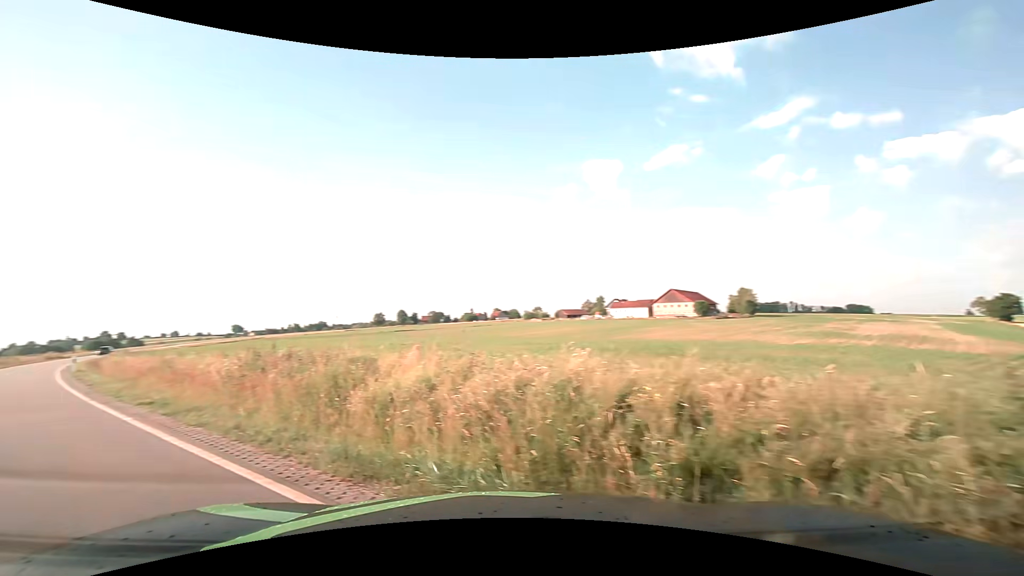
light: Day
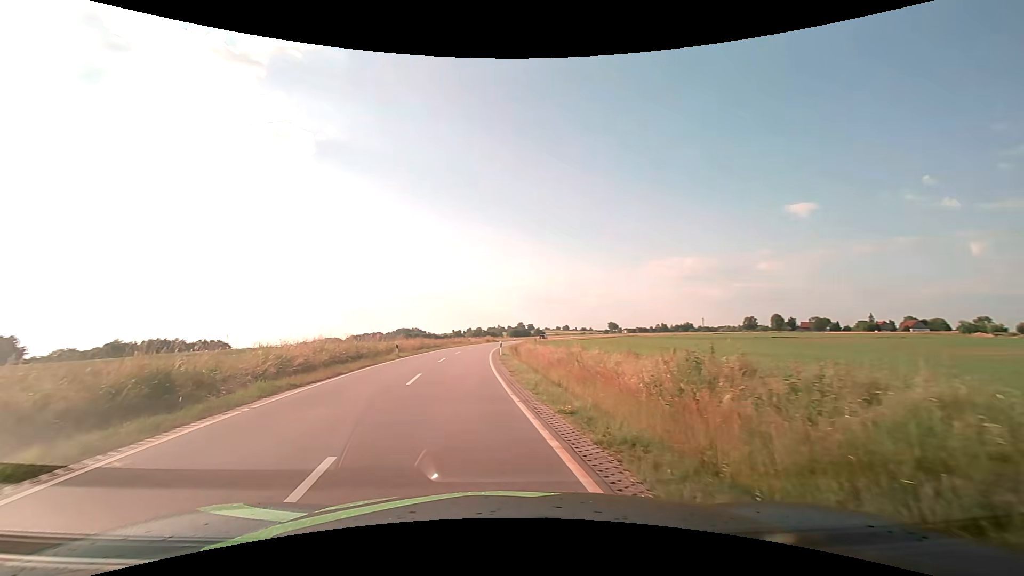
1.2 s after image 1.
(-2.3, +4.9) m; -42°
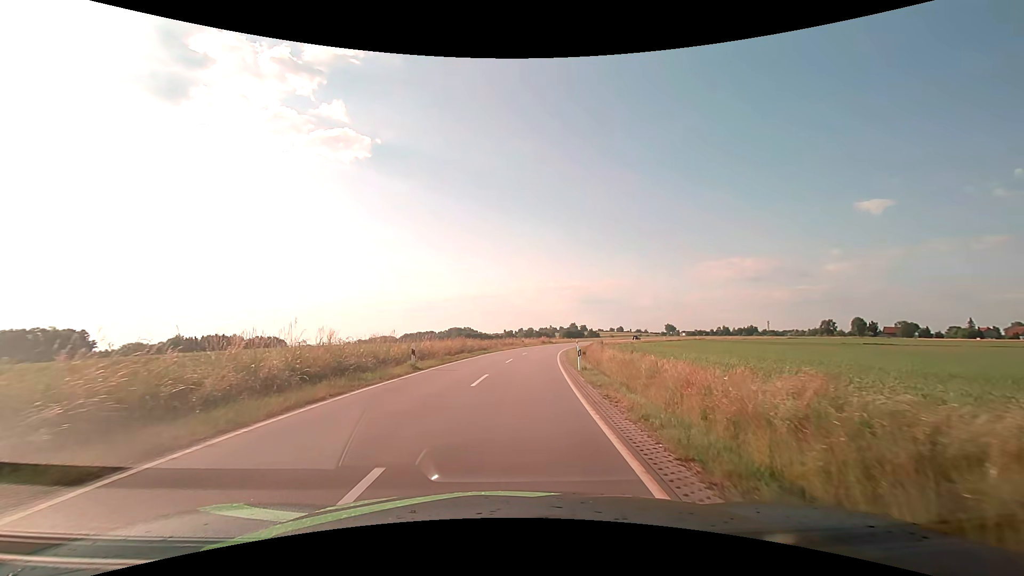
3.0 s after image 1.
(-1.3, +13.3) m; -7°
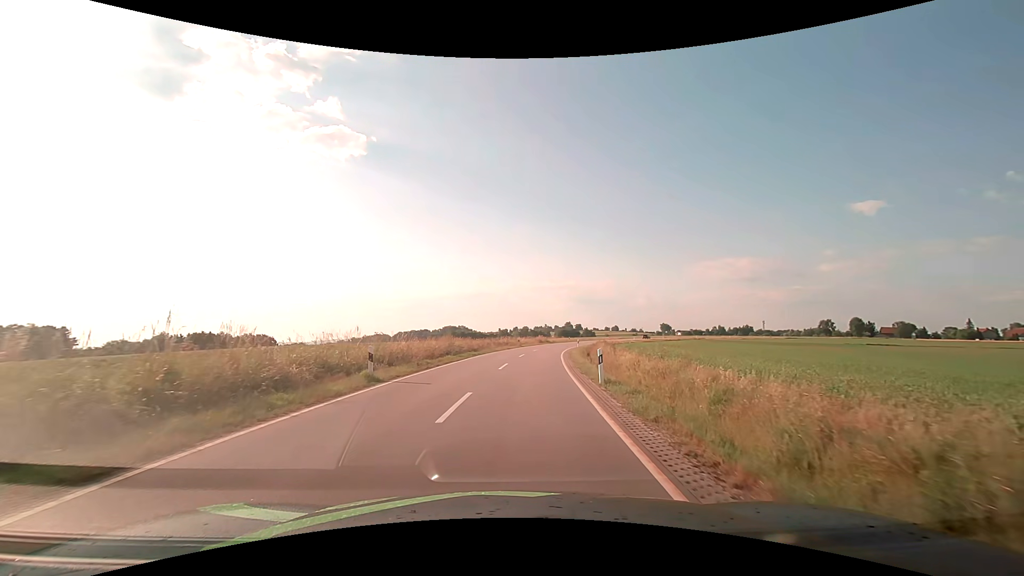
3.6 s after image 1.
(0.0, +5.9) m; +1°
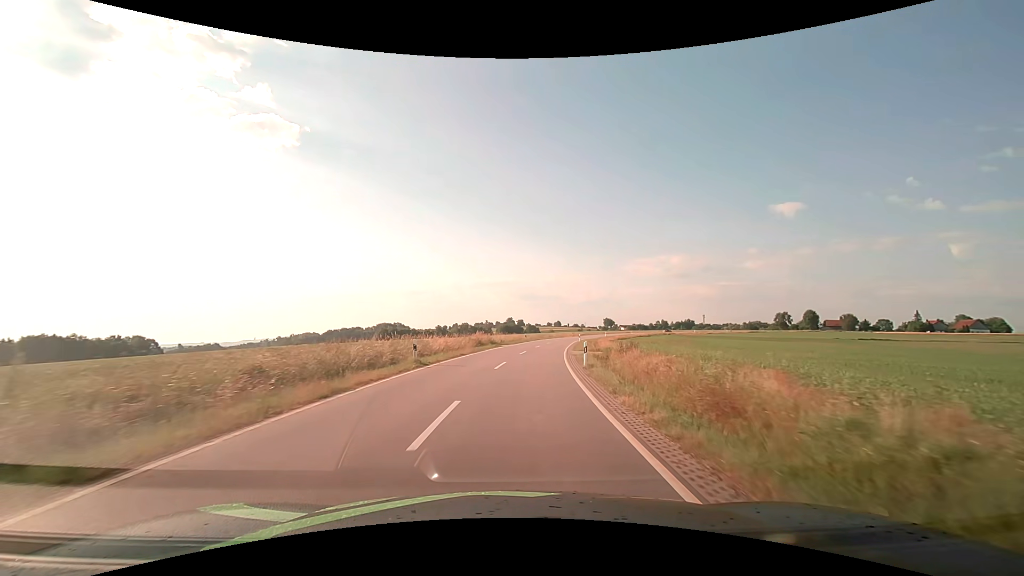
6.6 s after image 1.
(+2.4, +39.0) m; +7°
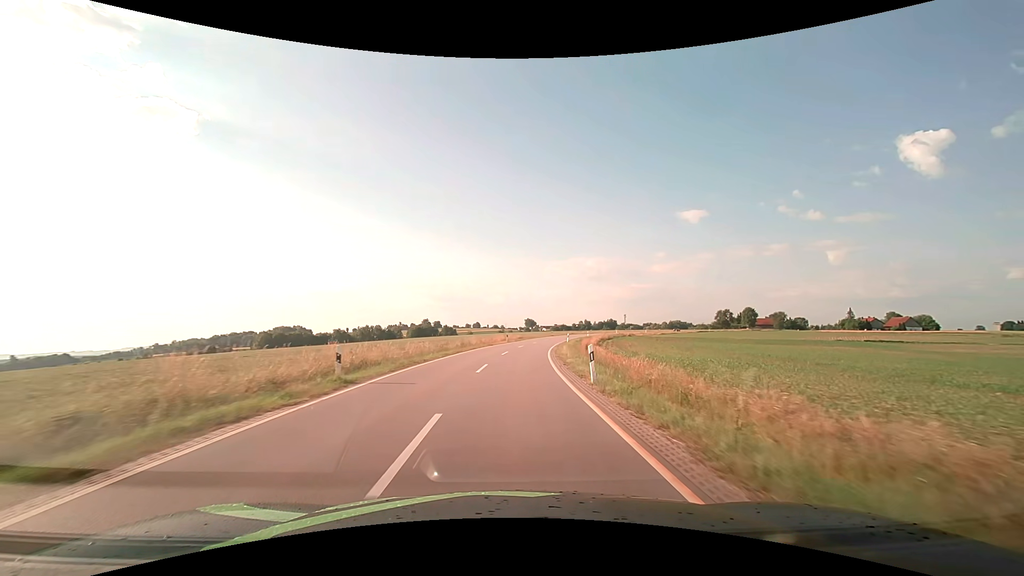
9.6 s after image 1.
(+4.3, +50.3) m; +9°
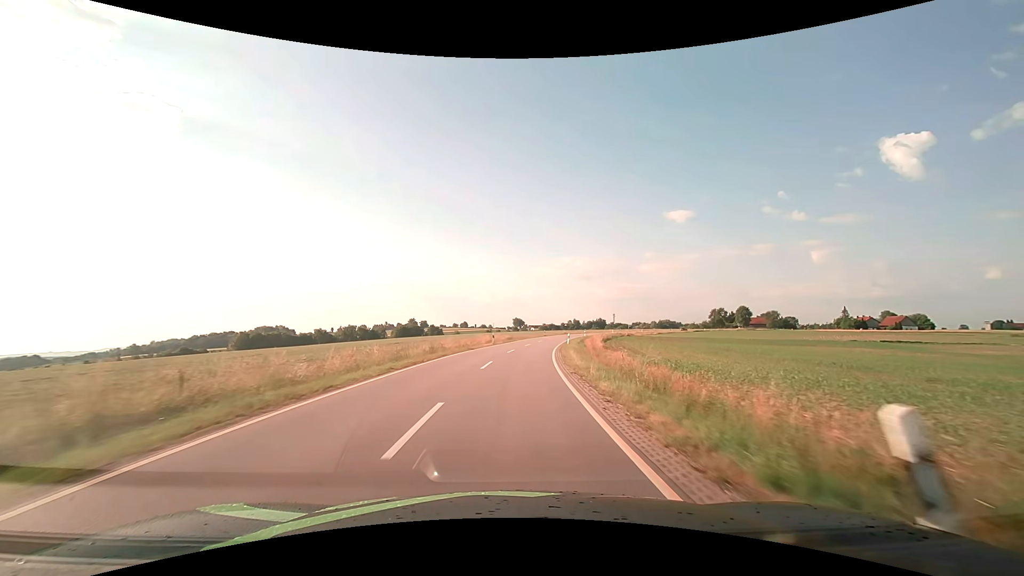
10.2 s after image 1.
(+0.1, +11.1) m; +2°
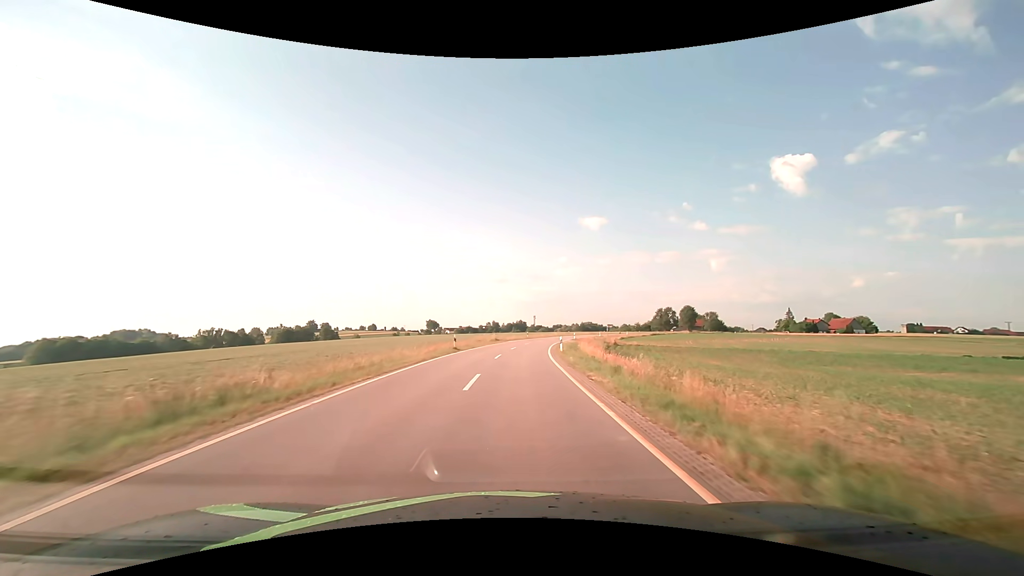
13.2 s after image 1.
(+4.1, +54.6) m; +9°
(0, +10) (+1, +20) (+1, +30) (+2, +40) (+3, +50) (+5, +60) (+6, +70) (+9, +79) (+11, +89) (+14, +99) m
